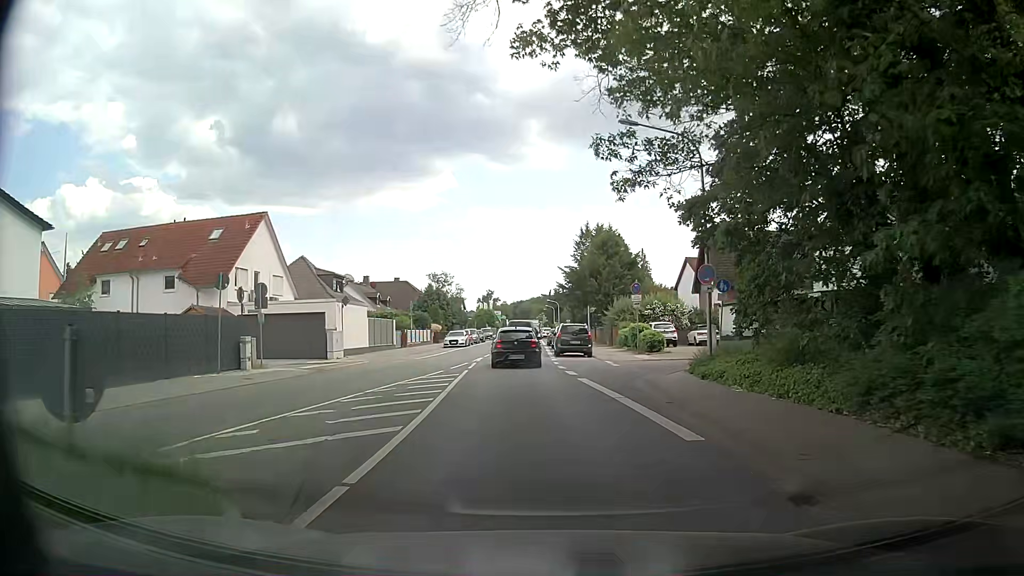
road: primary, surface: asphalt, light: Day
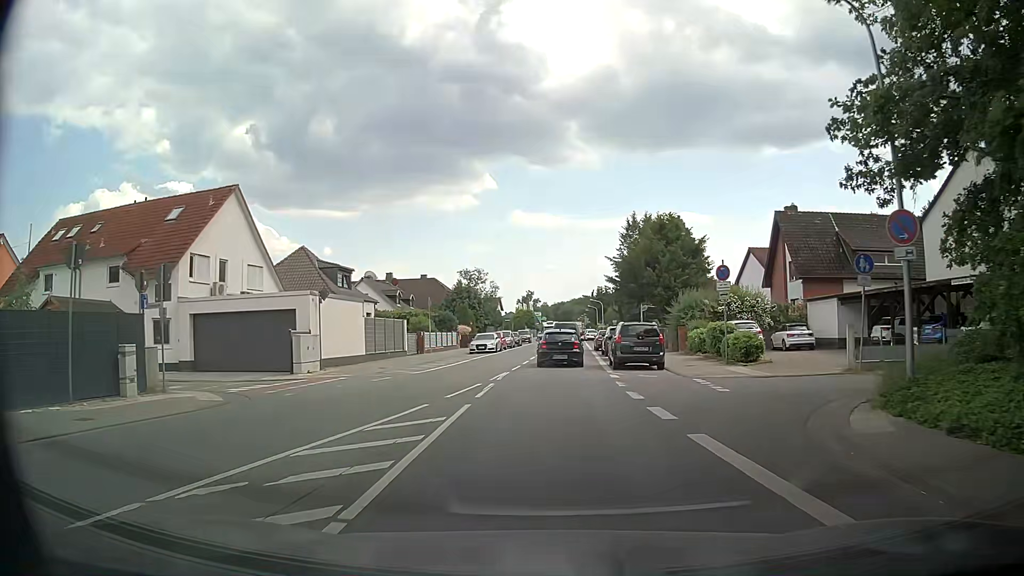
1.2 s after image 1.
(-0.4, +9.8) m; -5°
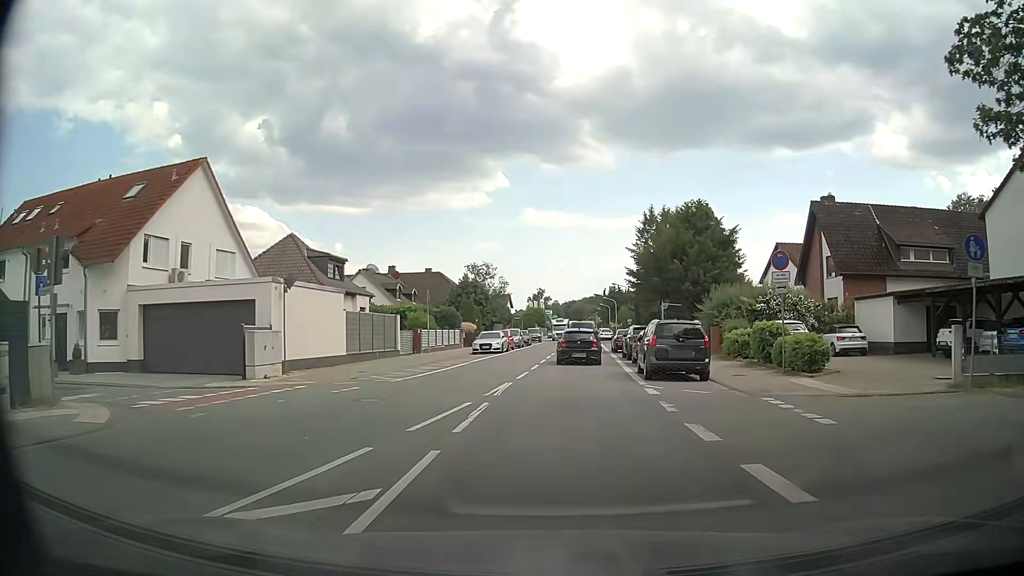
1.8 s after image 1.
(0.0, +5.0) m; 0°
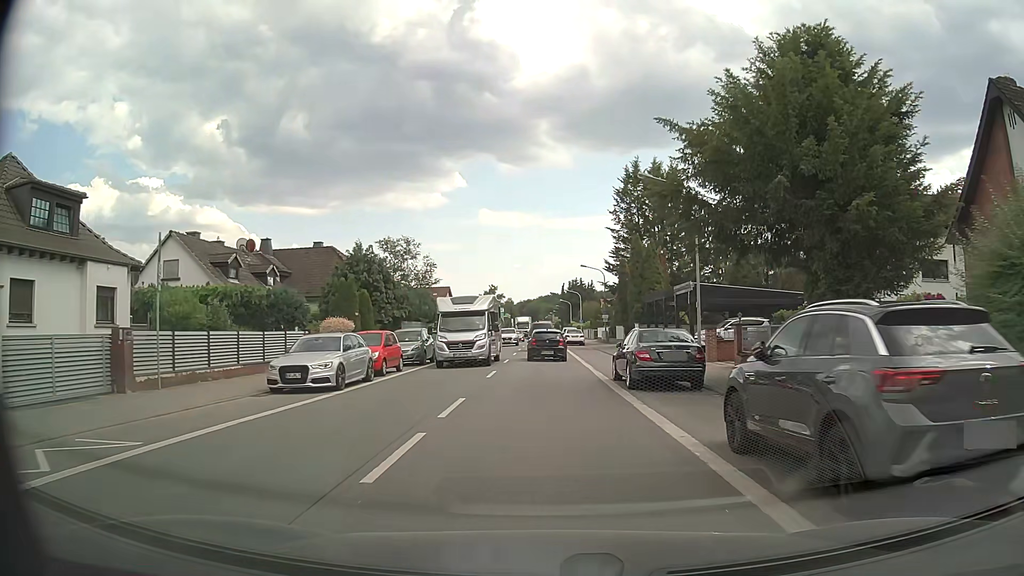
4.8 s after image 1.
(+1.2, +26.1) m; +4°
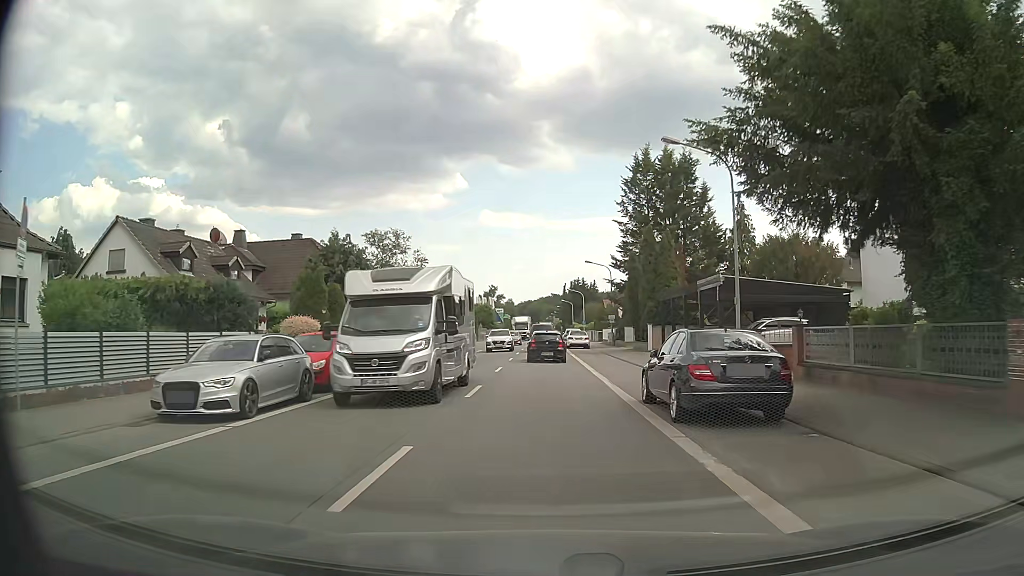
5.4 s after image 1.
(0.0, +5.5) m; 0°
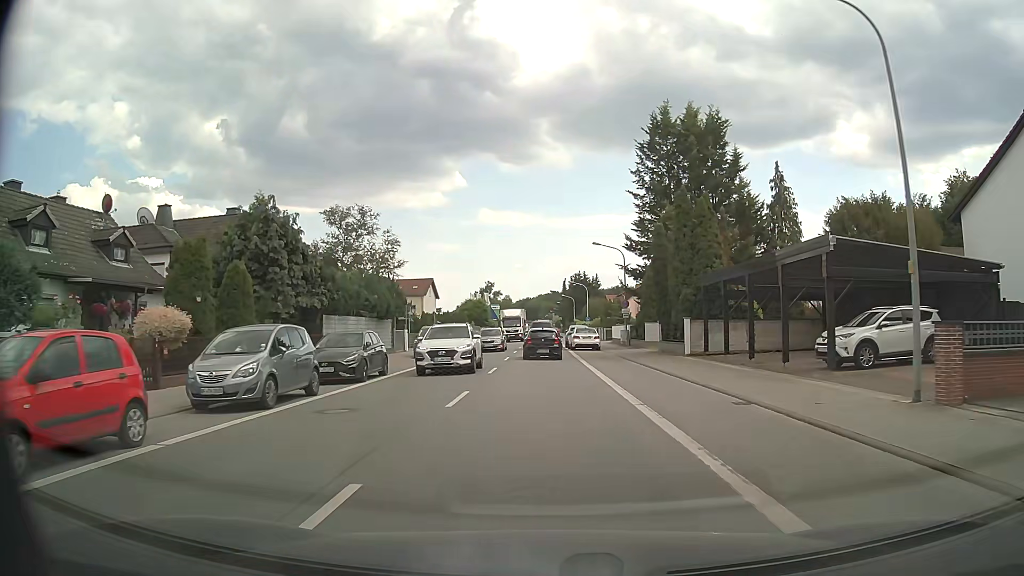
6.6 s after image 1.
(0.0, +11.3) m; 0°
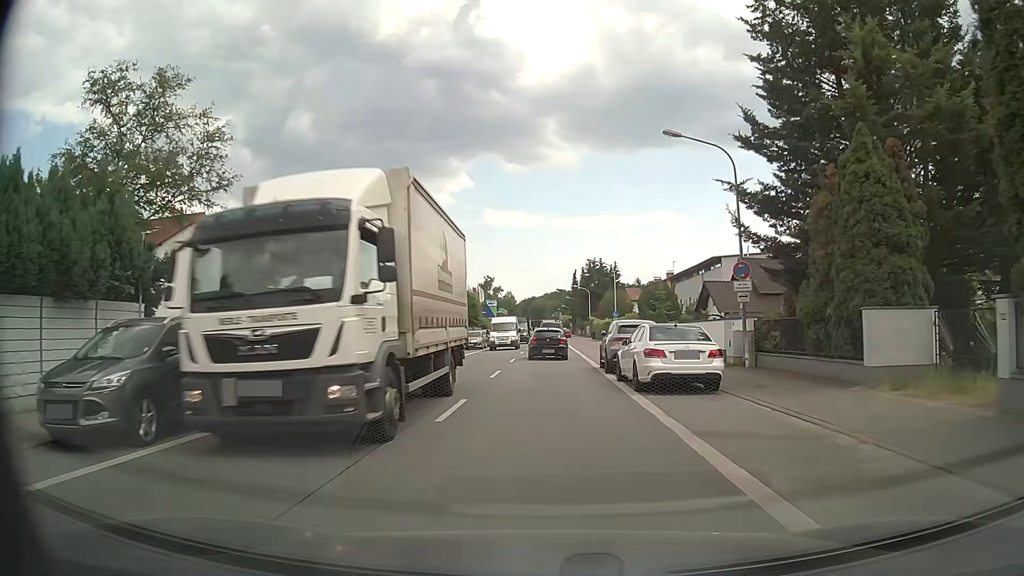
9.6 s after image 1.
(-0.1, +28.9) m; -1°
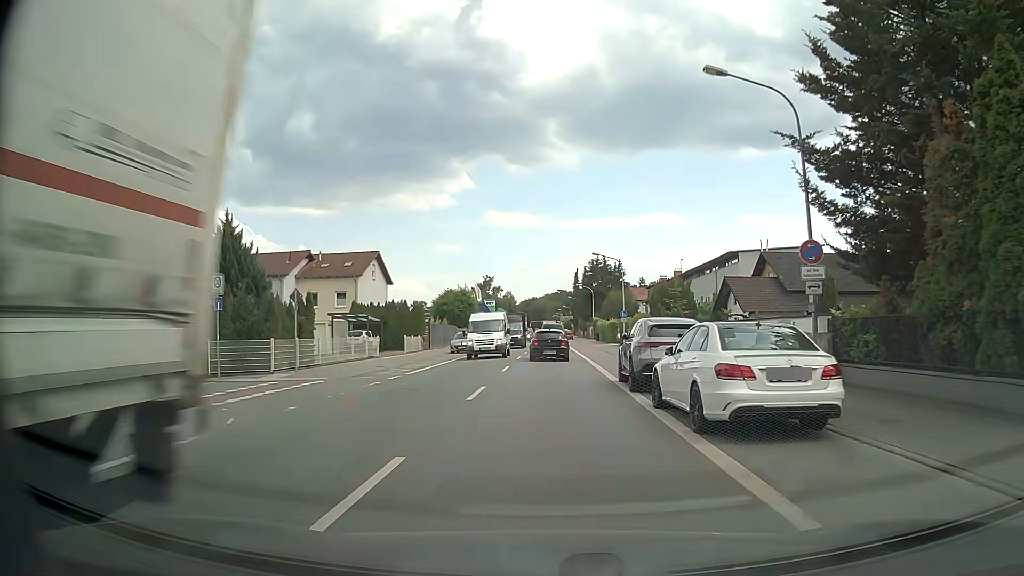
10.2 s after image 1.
(0.0, +5.8) m; 0°
(0, +10) (0, +20) (0, +30) (0, +40) (0, +50) (0, +60) (0, +70) (+1, +80) (+1, +90) (+1, +100) m
